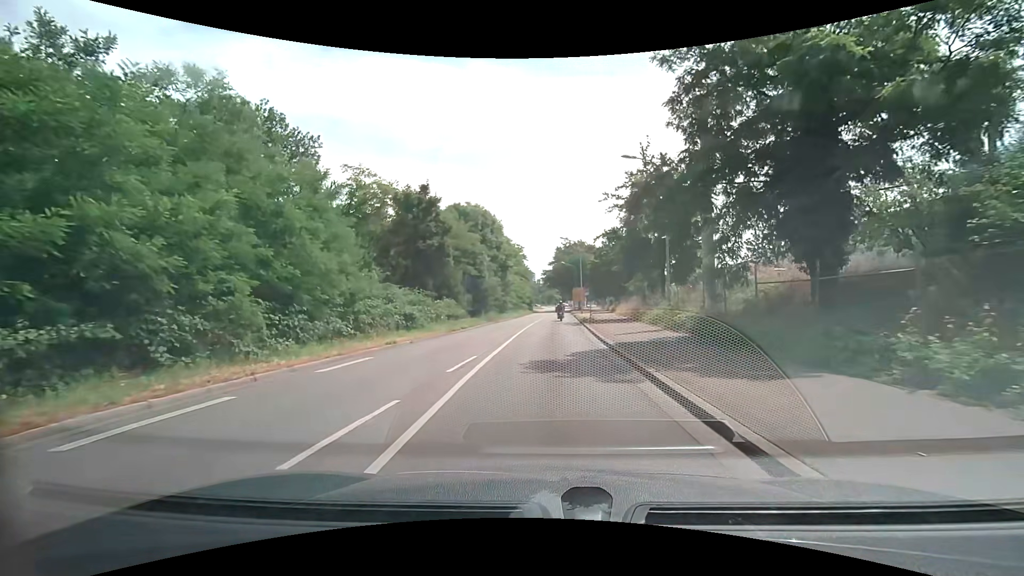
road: secondary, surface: asphalt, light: Day
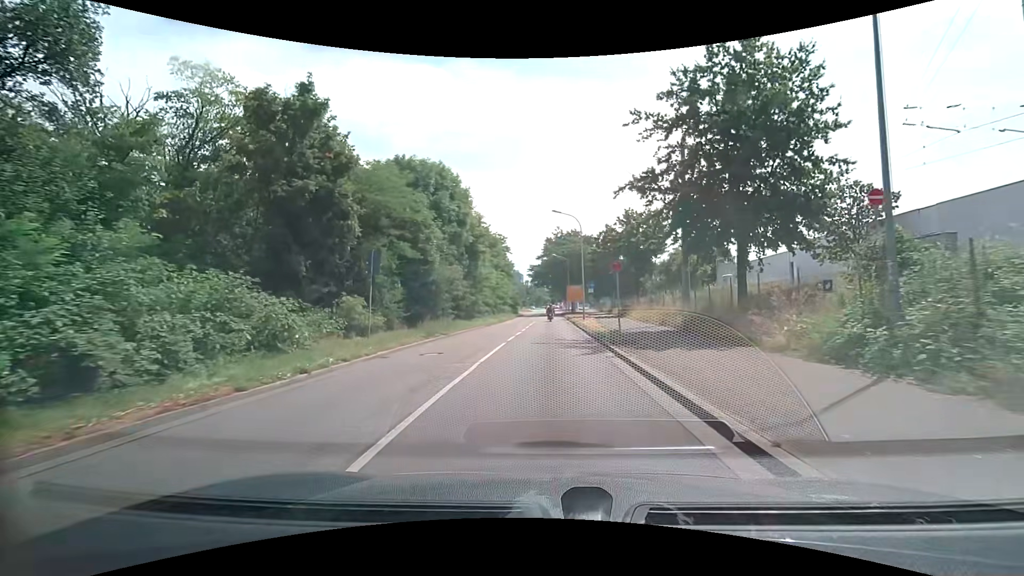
(+0.1, +18.0) m; +1°
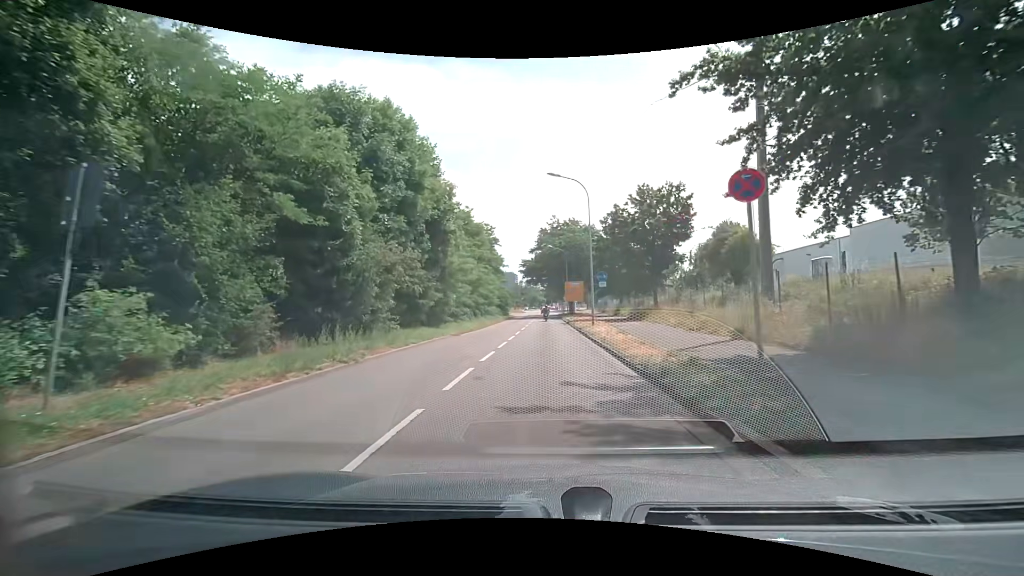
(0.0, +11.8) m; 0°
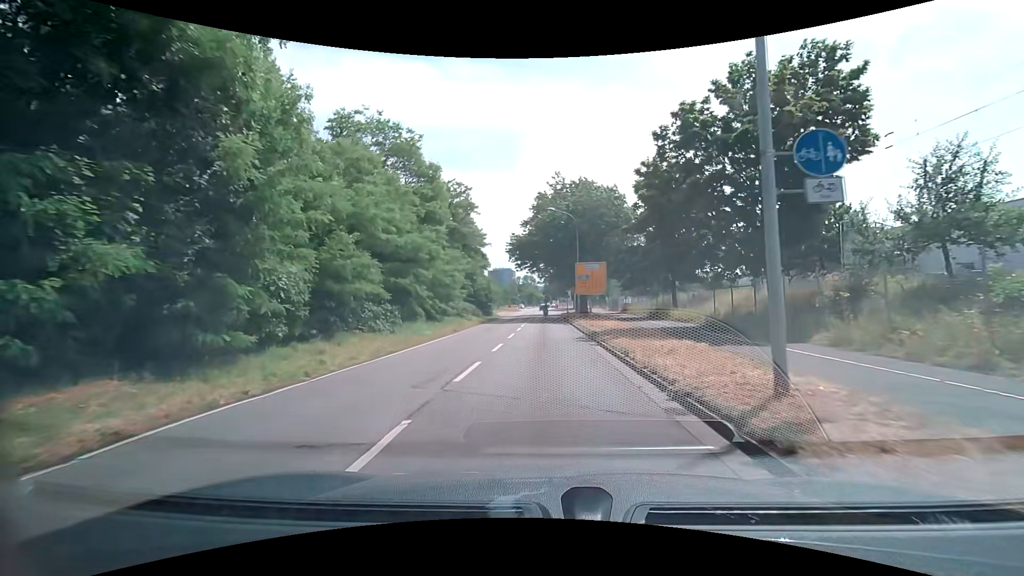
(+0.2, +23.4) m; +1°
(0, +10) (0, +20) (0, +30) (0, +40) (0, +50) (0, +60) (0, +70) (0, +80) (0, +90) (0, +100) m
